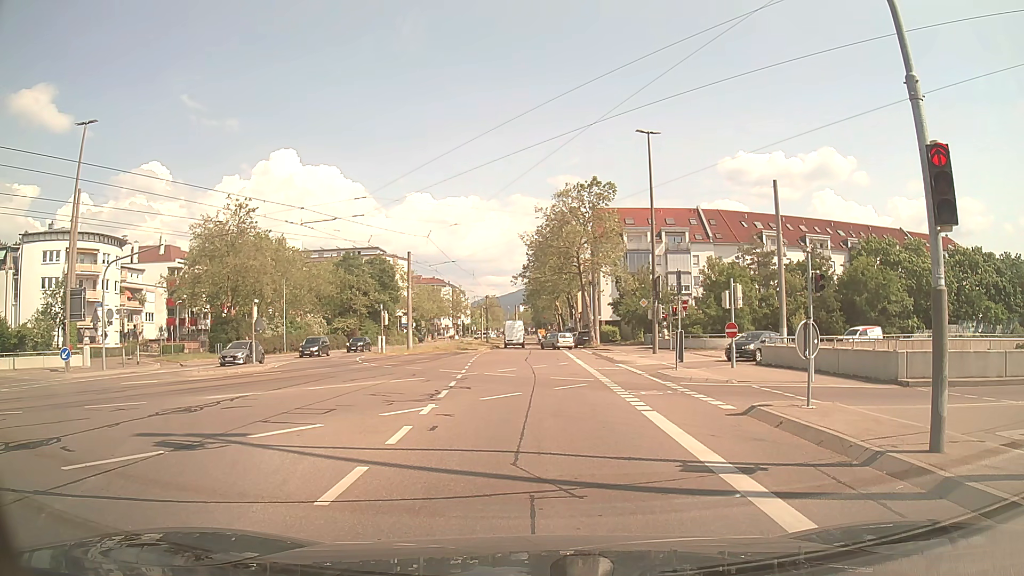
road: tertiary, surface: asphalt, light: Day
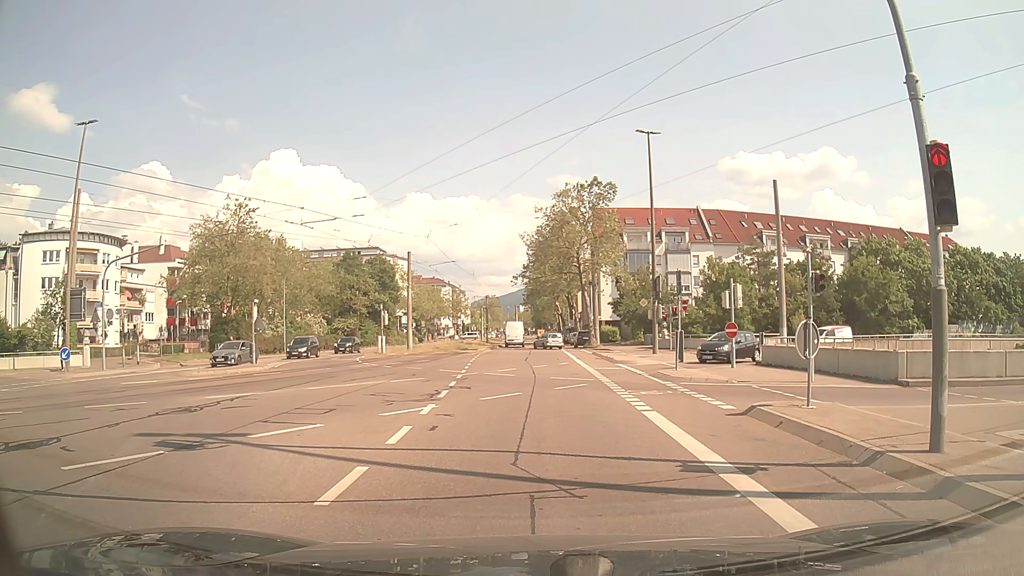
(0.0, 0.0) m; 0°
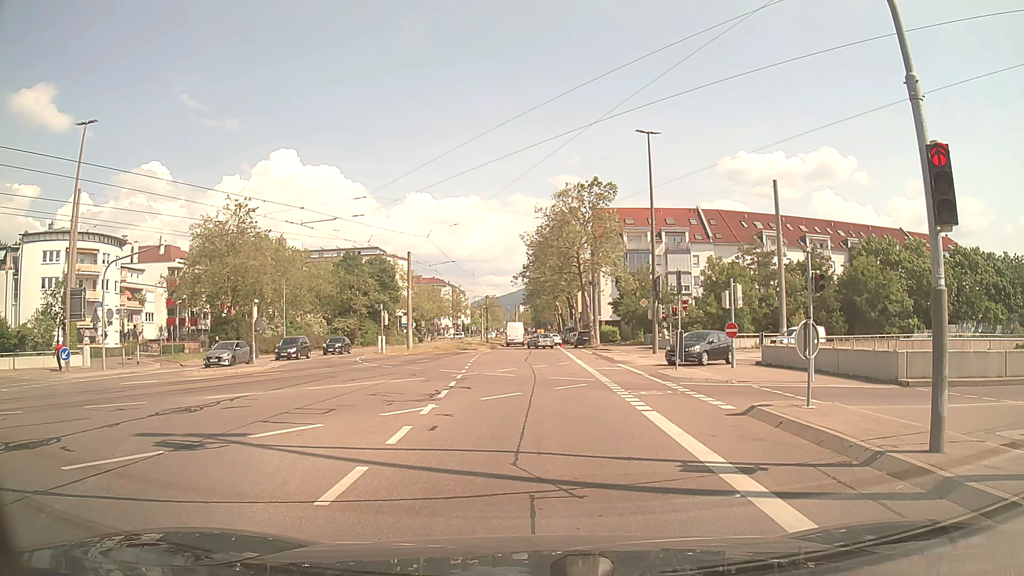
(0.0, 0.0) m; 0°
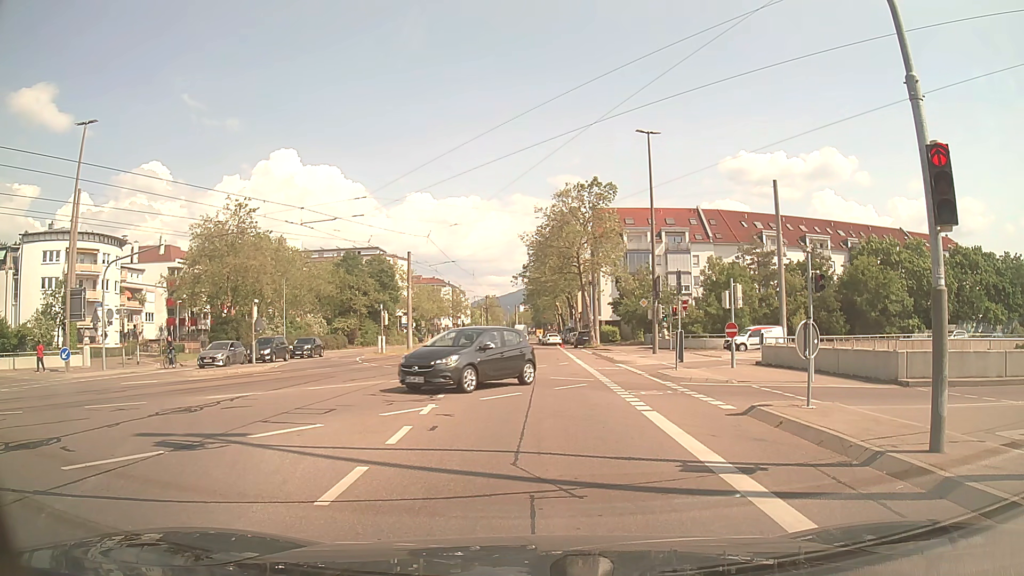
(0.0, 0.0) m; 0°
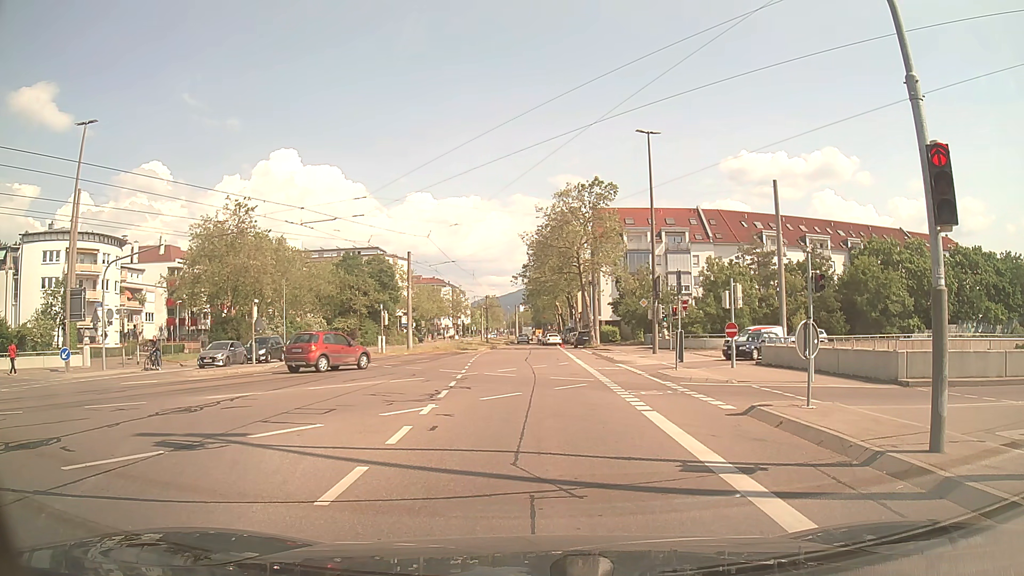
(0.0, 0.0) m; 0°
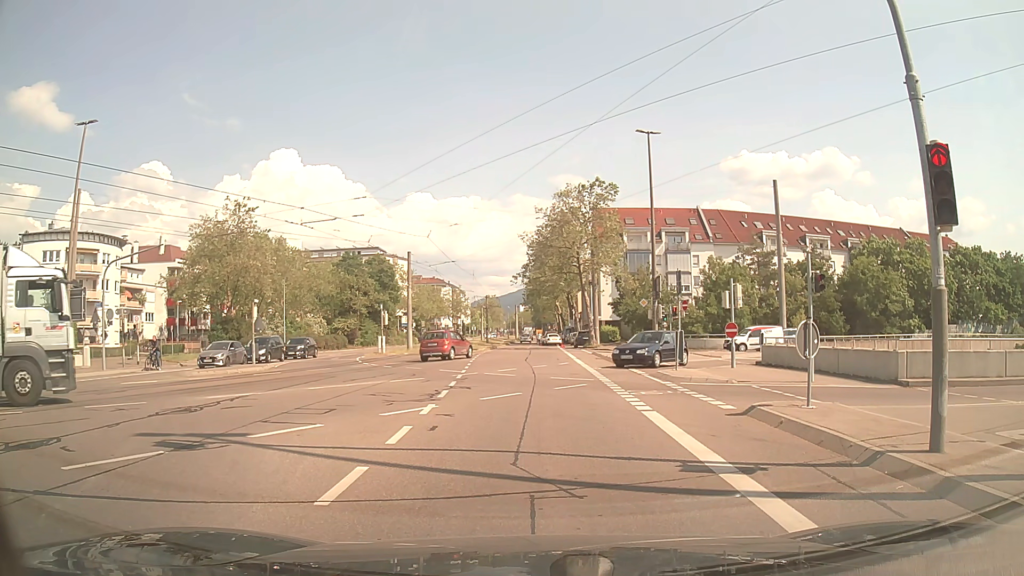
(0.0, 0.0) m; 0°
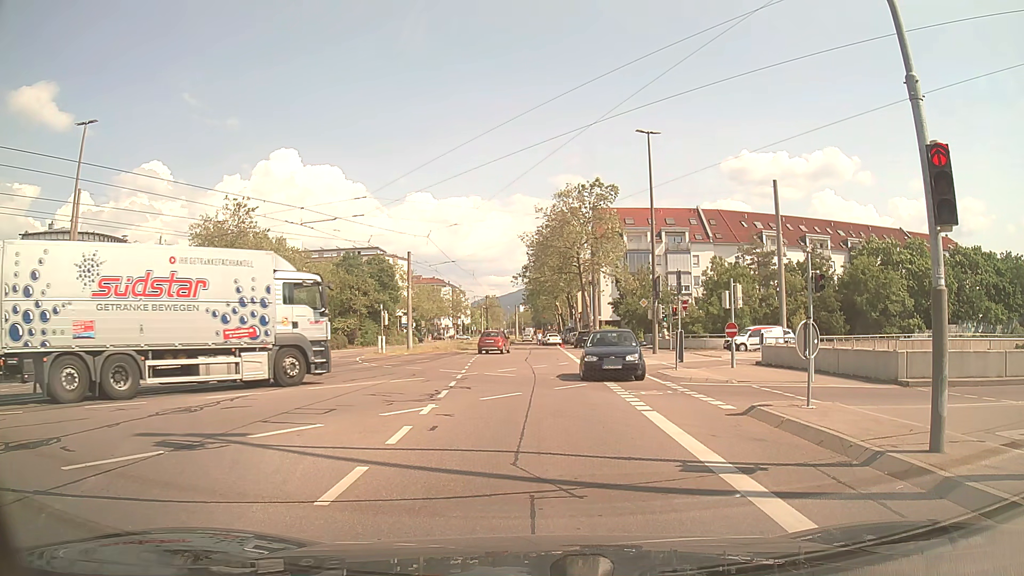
(0.0, 0.0) m; 0°
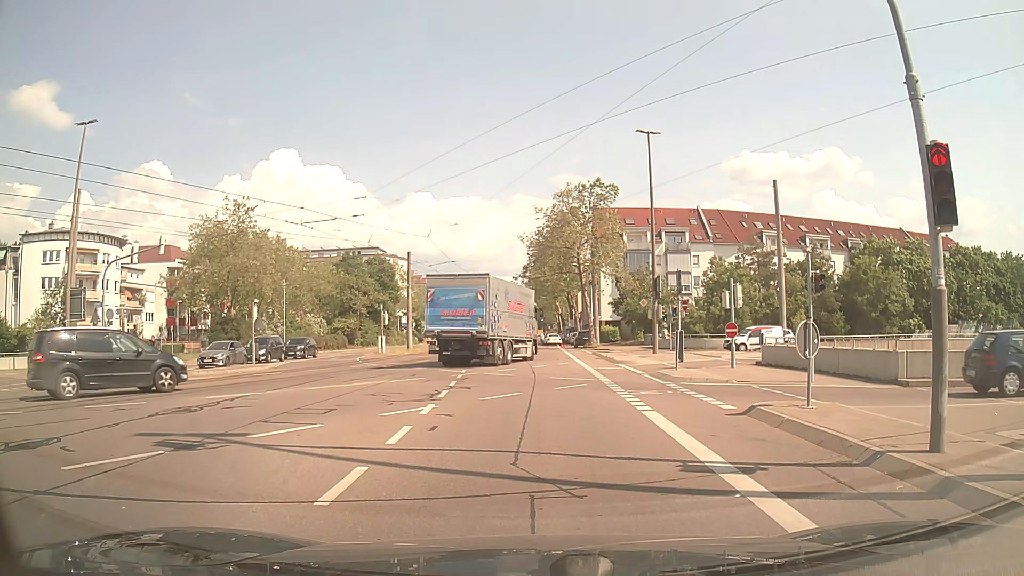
(0.0, 0.0) m; 0°
